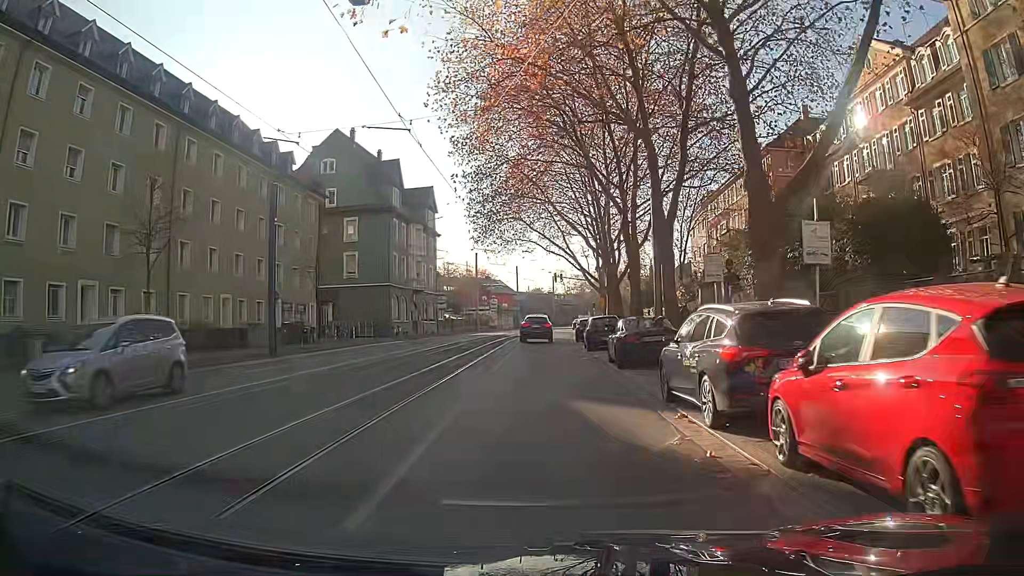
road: primary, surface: asphalt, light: Day
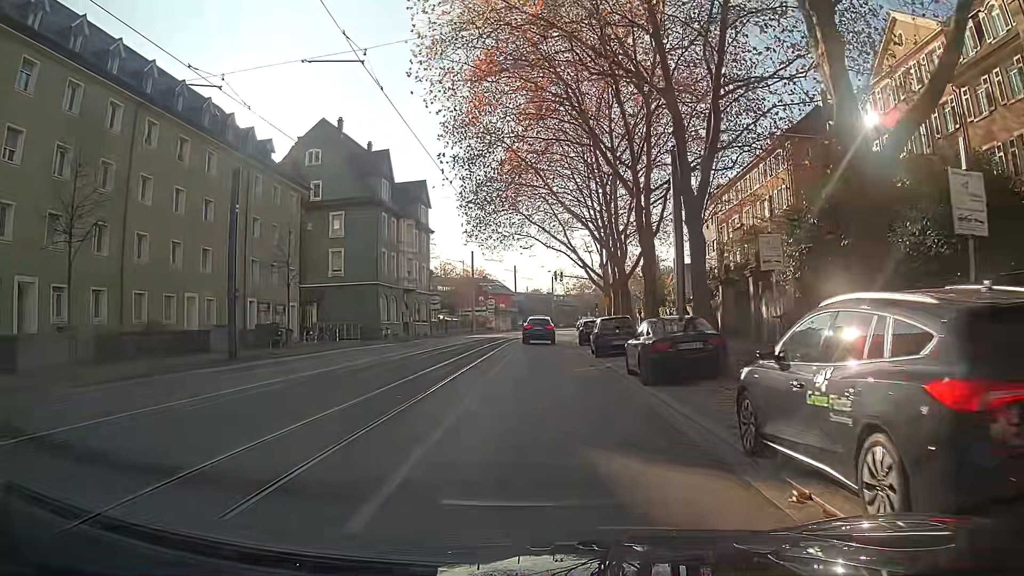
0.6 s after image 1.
(0.0, +4.4) m; +1°
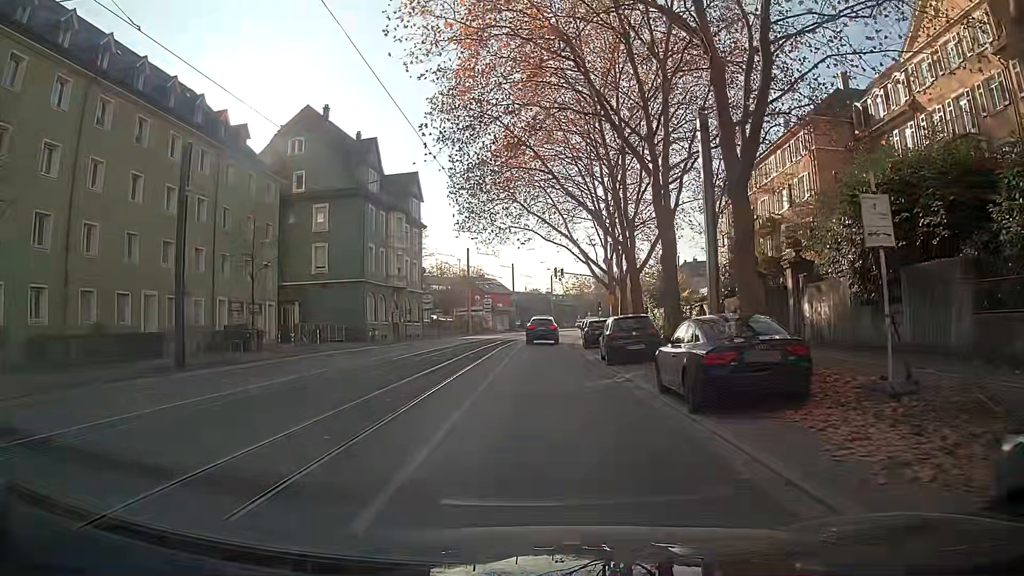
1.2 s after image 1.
(0.0, +4.4) m; 0°
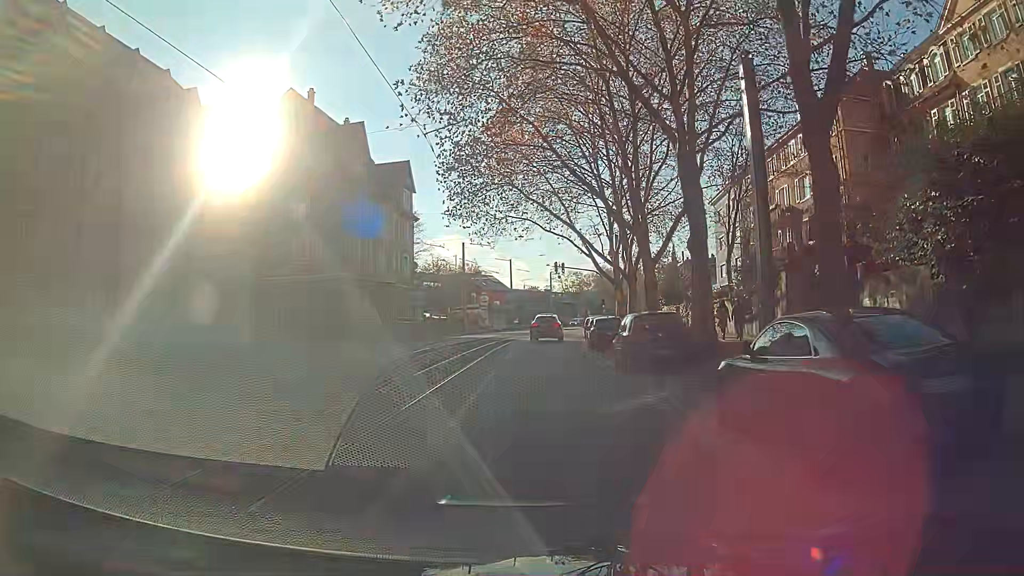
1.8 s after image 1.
(0.0, +4.4) m; -1°
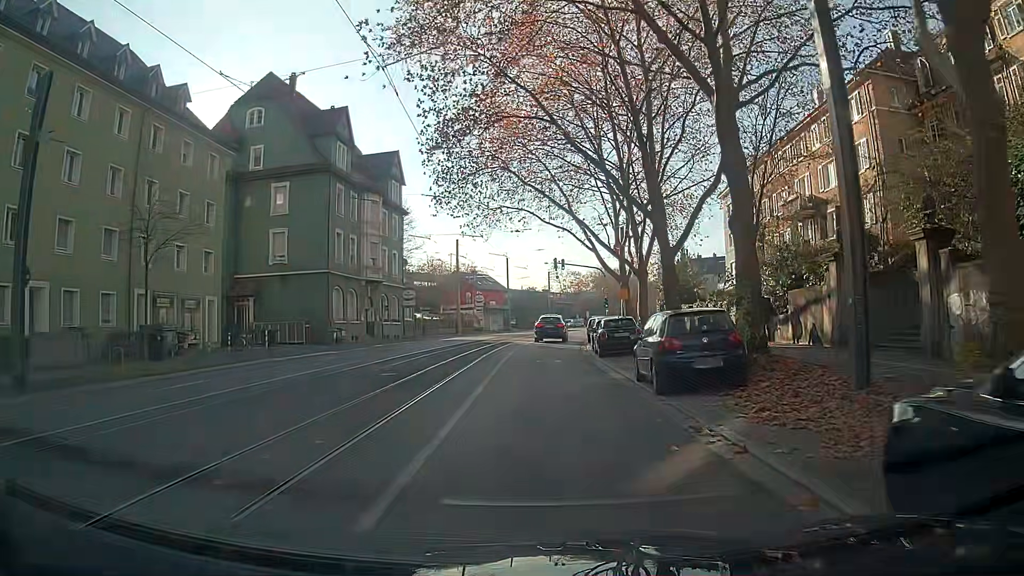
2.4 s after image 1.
(0.0, +4.4) m; 0°
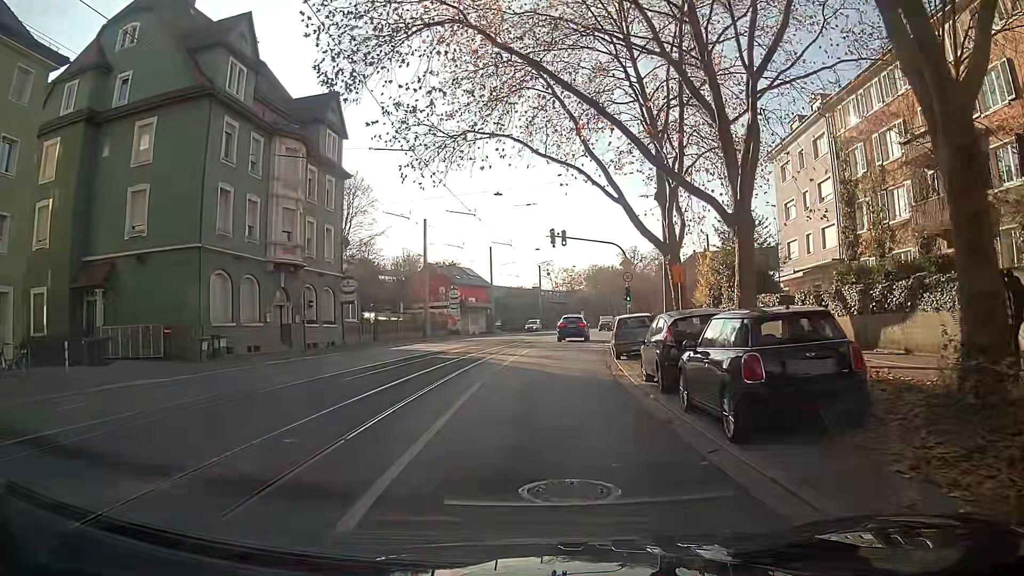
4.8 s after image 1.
(+0.3, +17.6) m; +2°
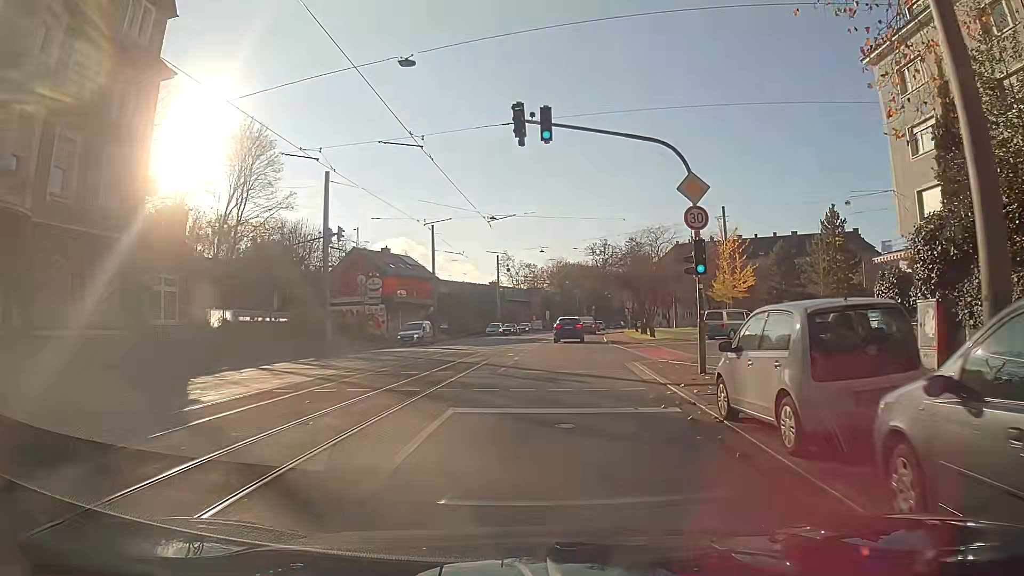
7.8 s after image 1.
(+0.6, +21.9) m; +4°
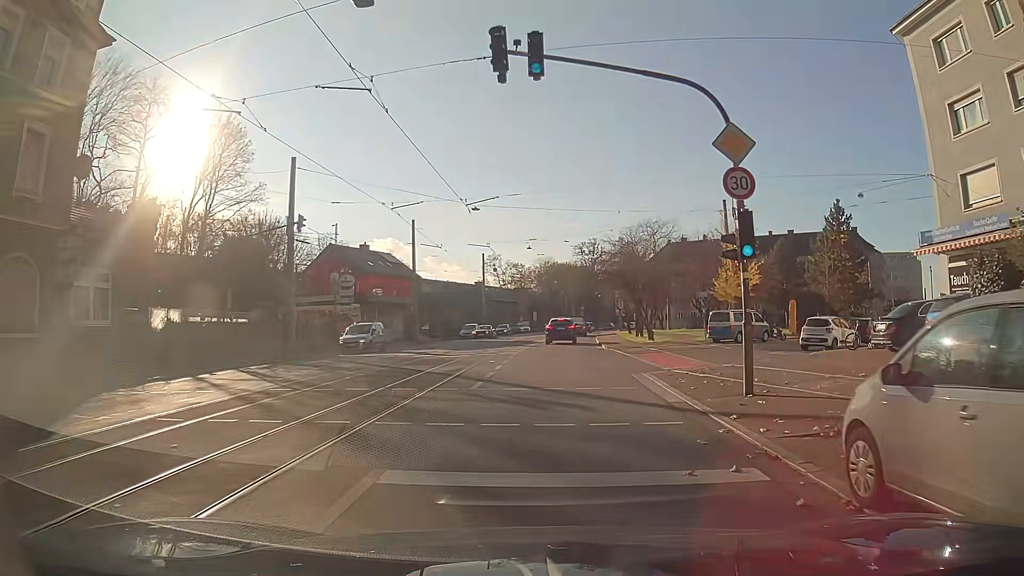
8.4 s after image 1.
(0.0, +4.3) m; +1°
(0, +10) (+1, +20) (+1, +30) (+2, +40) (+3, +50) (+4, +60) (+5, +70) (+6, +80) (+7, +90) (+9, +100) m
